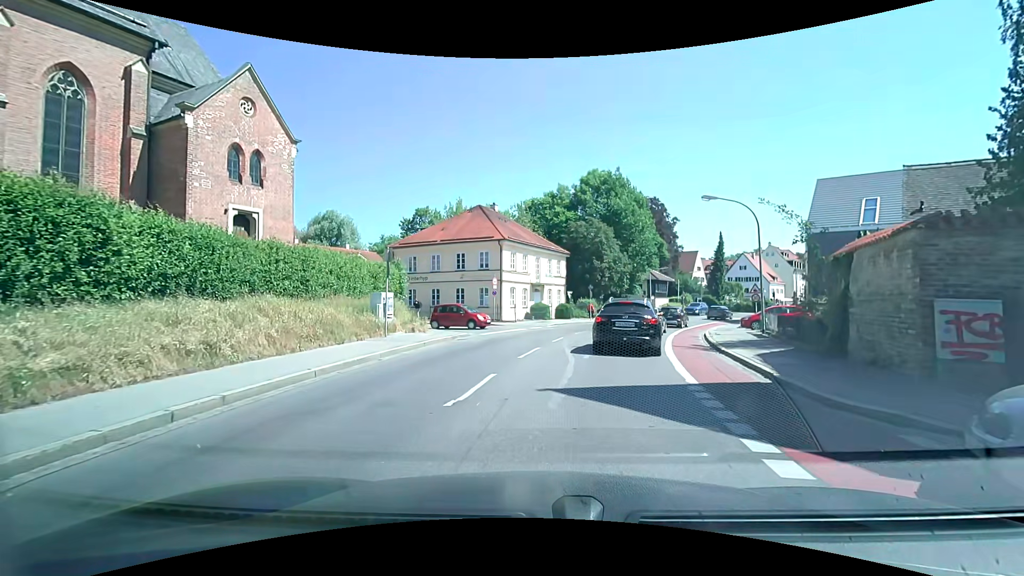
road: secondary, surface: asphalt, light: Day
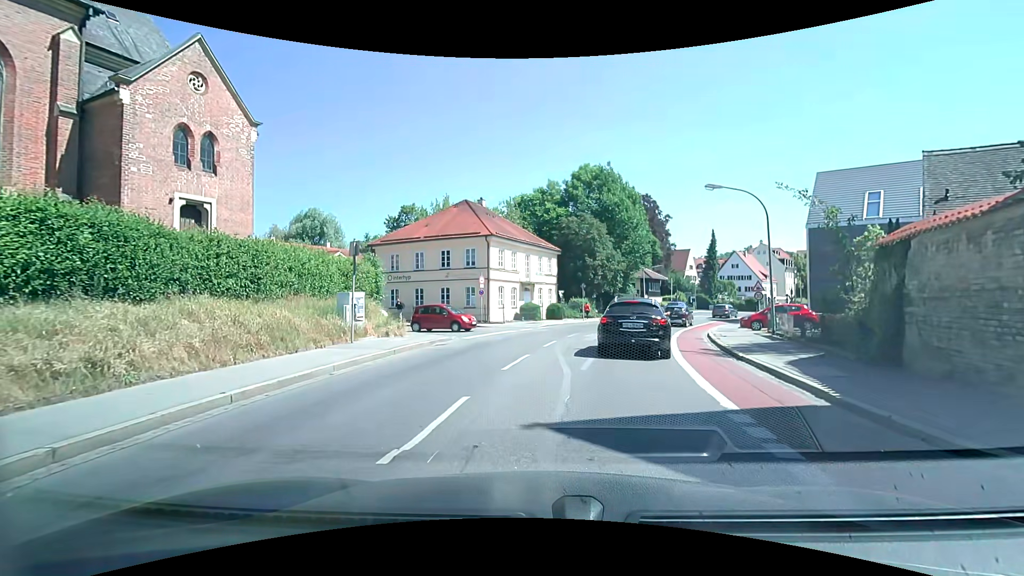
(0.0, +2.3) m; 0°
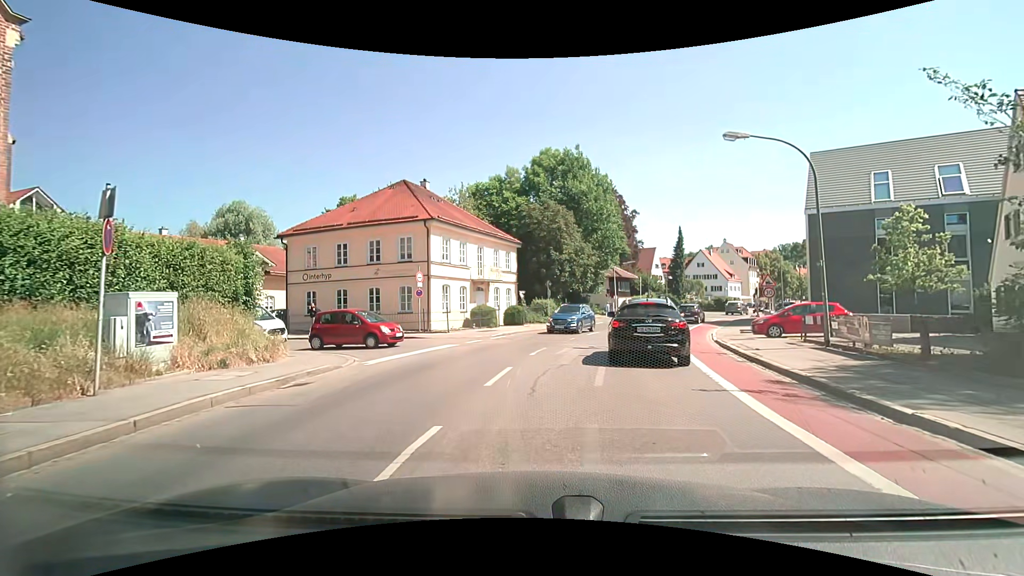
(+0.2, +7.9) m; +4°
